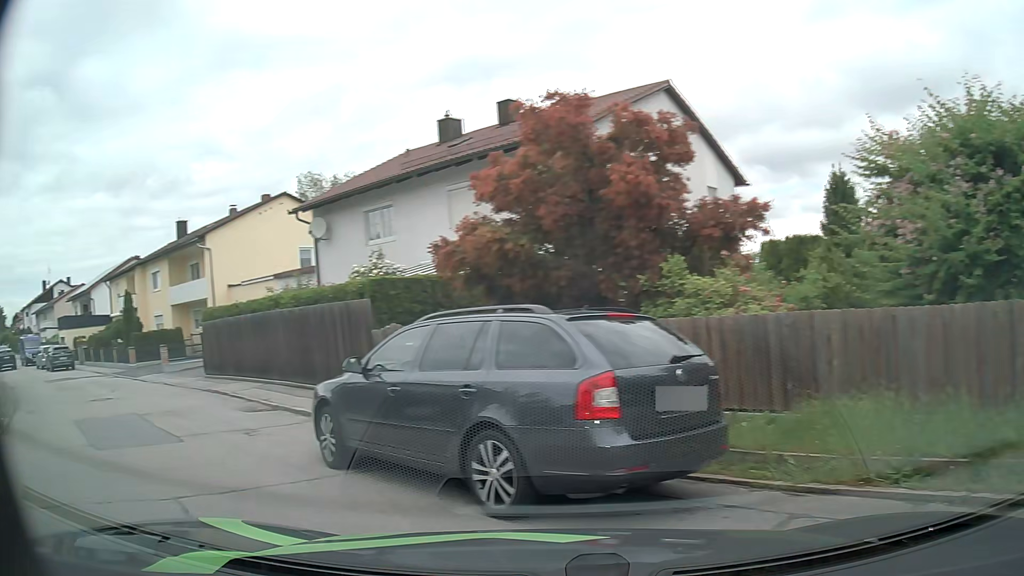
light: Day
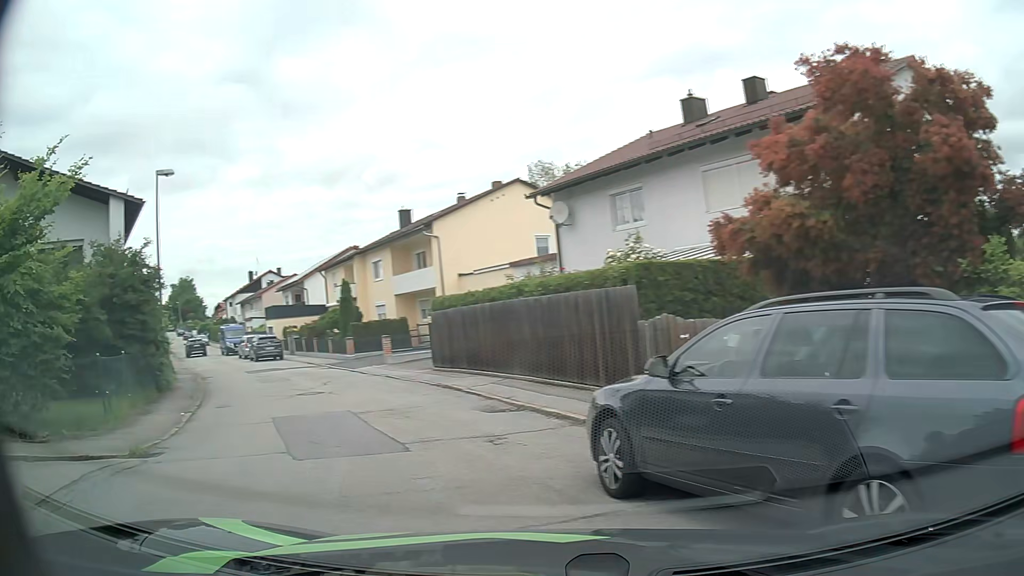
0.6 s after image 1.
(-0.3, +1.6) m; -21°
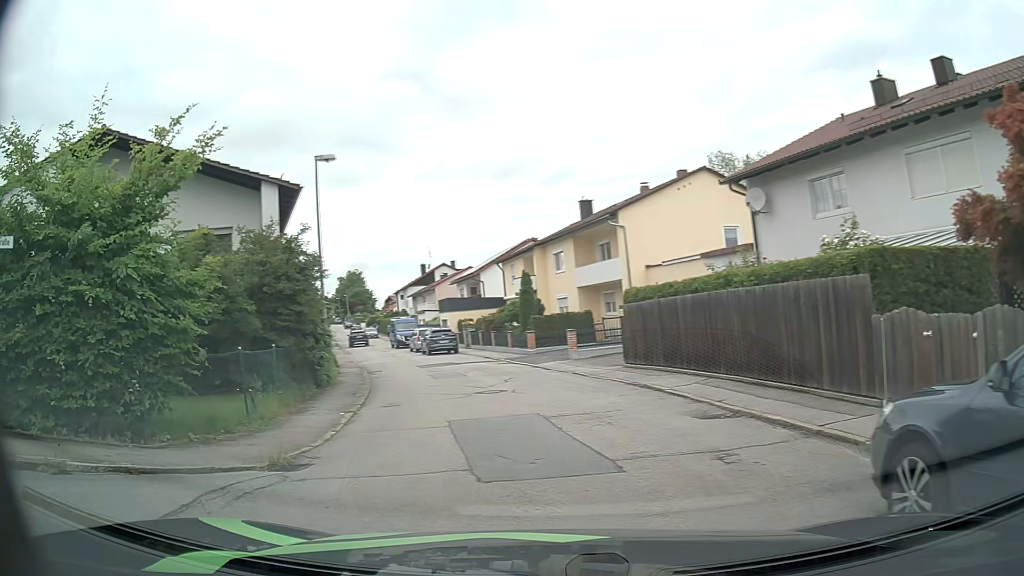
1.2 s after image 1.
(-0.2, +1.6) m; -13°
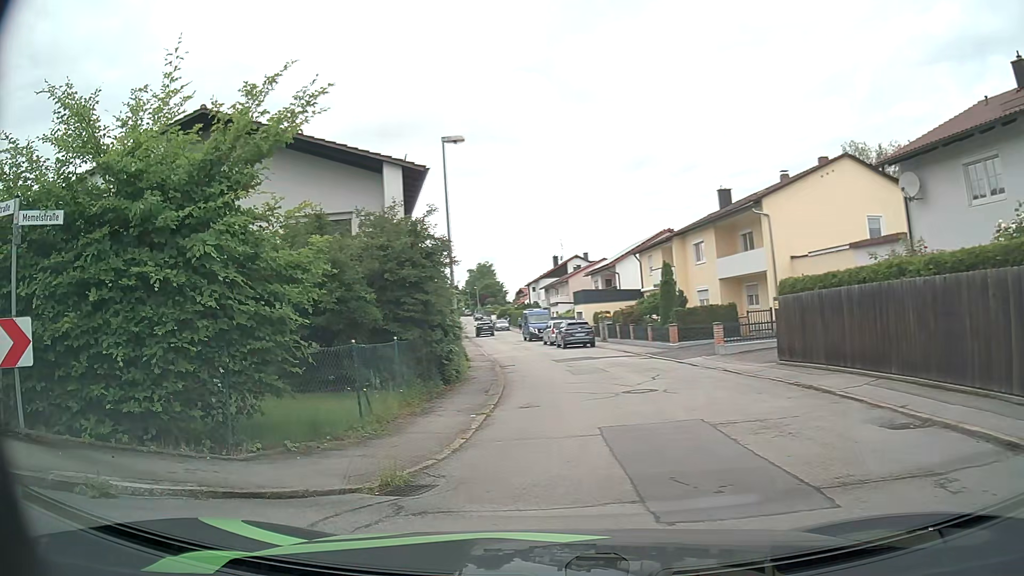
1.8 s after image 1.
(-0.2, +1.6) m; -12°
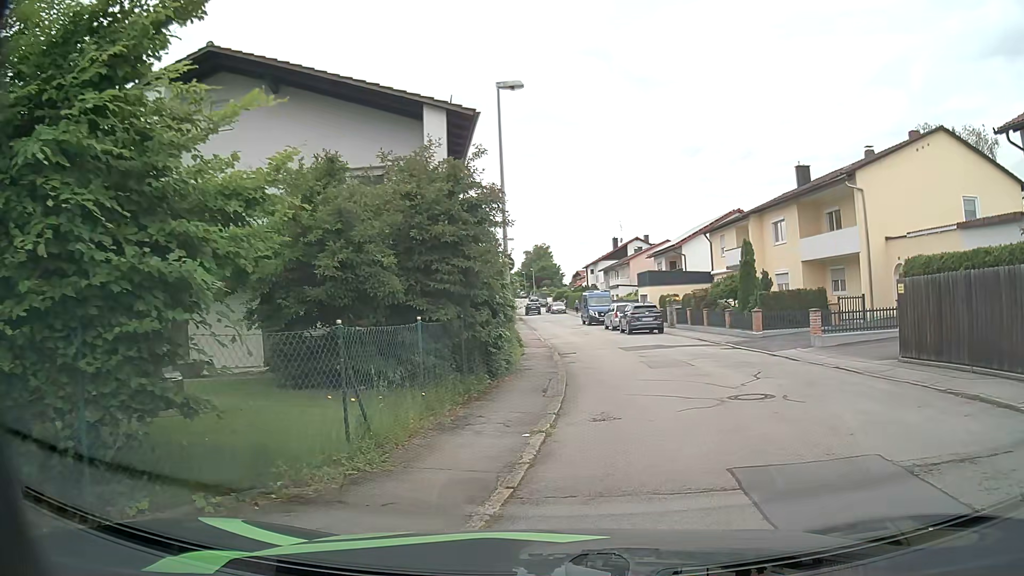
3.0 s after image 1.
(-0.3, +3.9) m; -4°
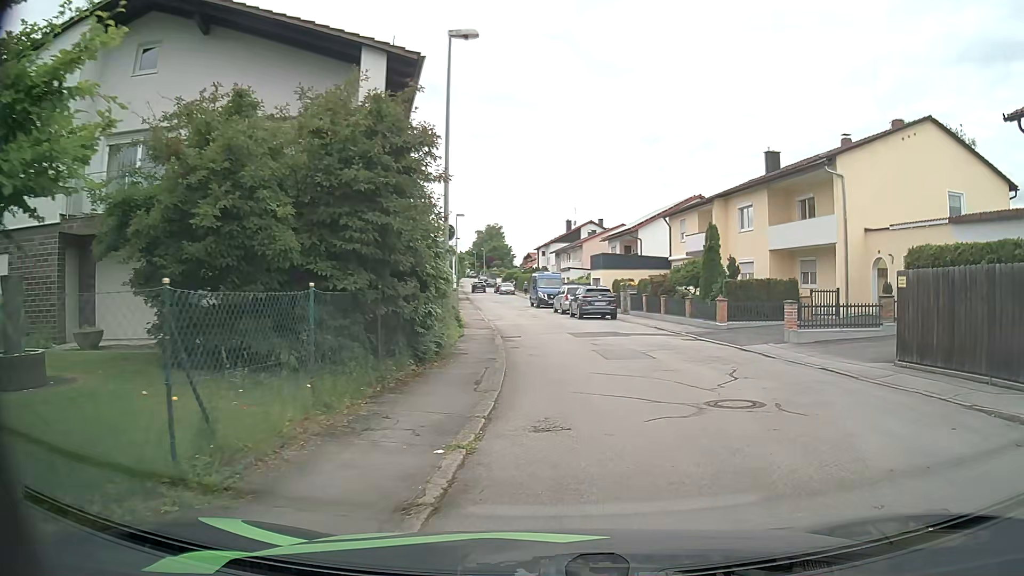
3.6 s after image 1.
(0.0, +2.3) m; +3°
